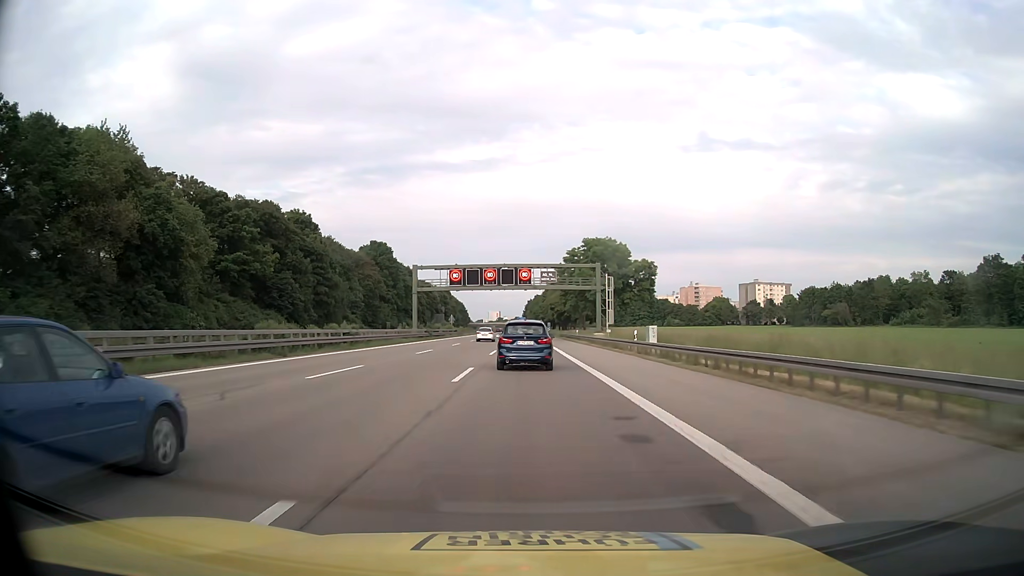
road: motorway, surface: asphalt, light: Day
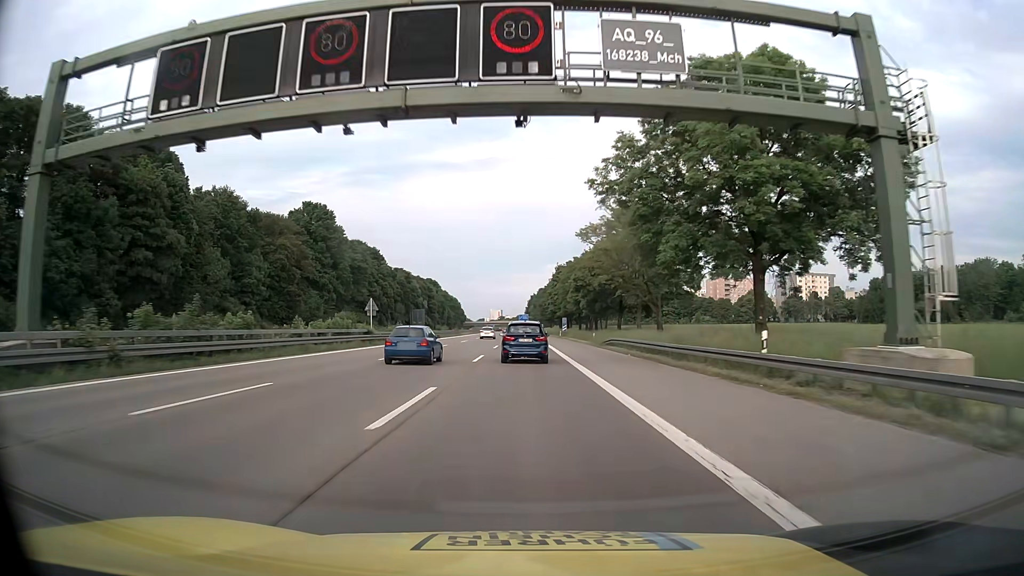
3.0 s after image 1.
(-0.2, +62.5) m; 0°
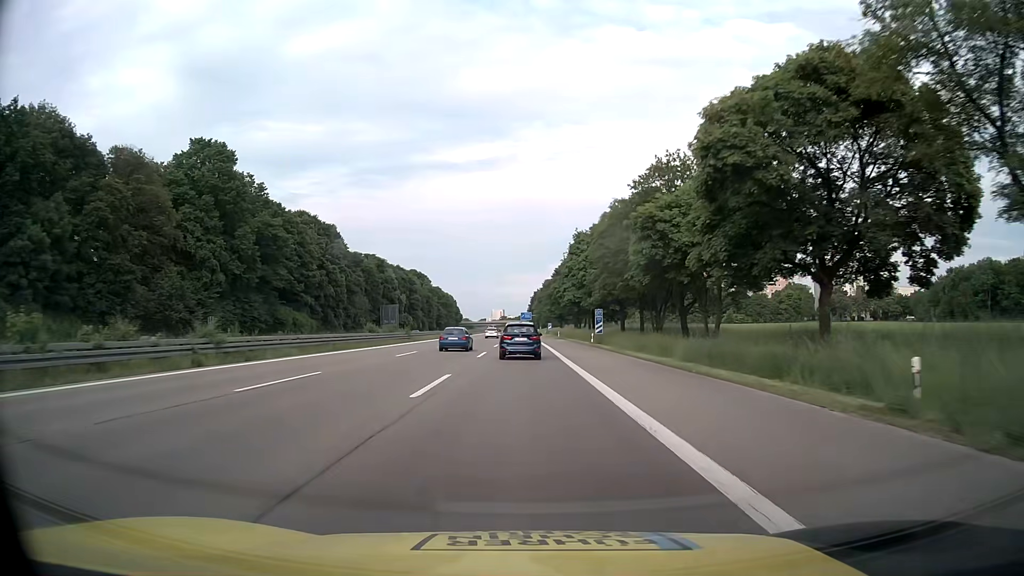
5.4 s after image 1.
(0.0, +50.0) m; 0°
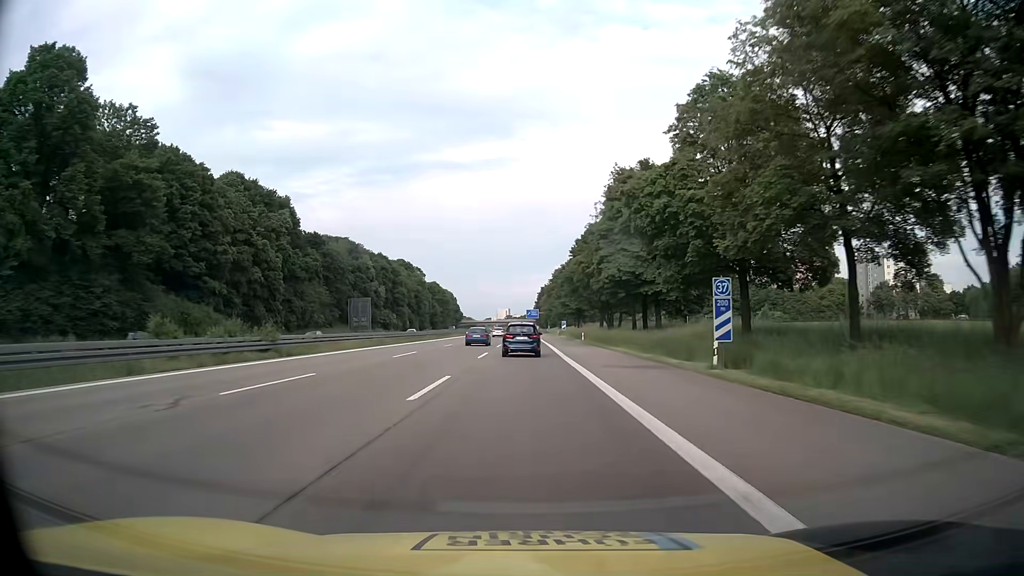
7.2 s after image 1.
(-0.1, +37.5) m; 0°
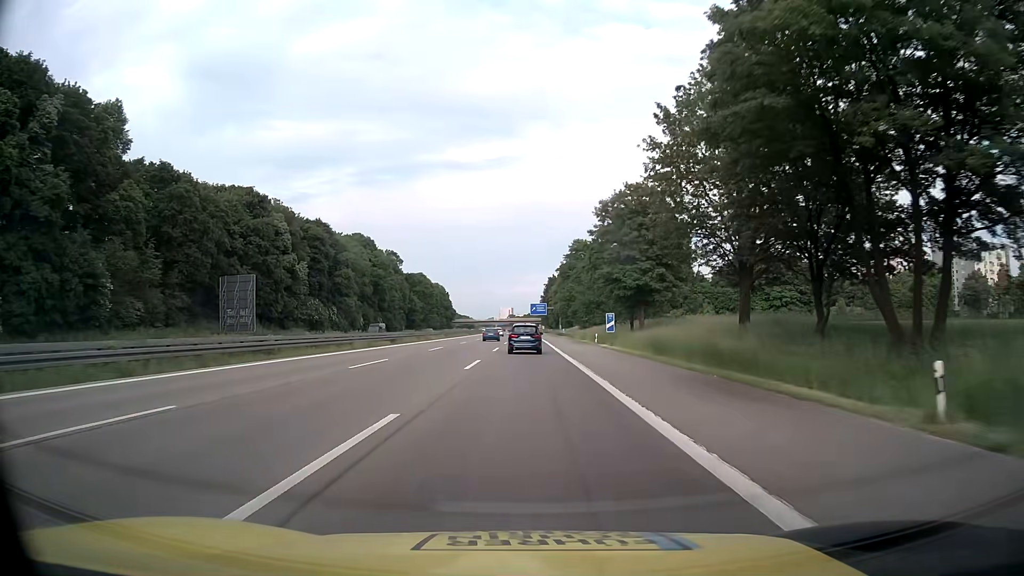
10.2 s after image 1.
(-0.1, +62.6) m; 0°
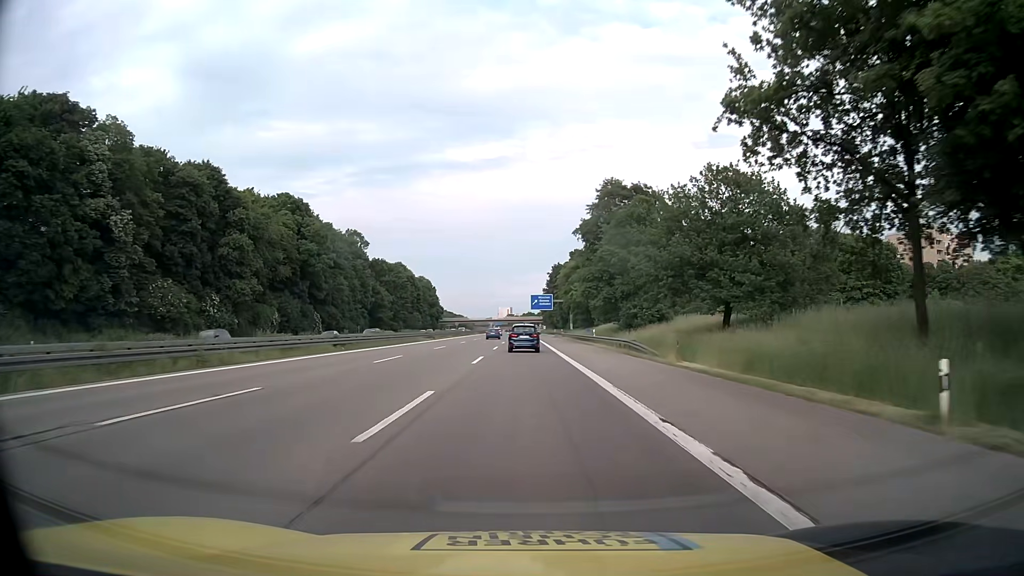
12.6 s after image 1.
(0.0, +50.7) m; 0°
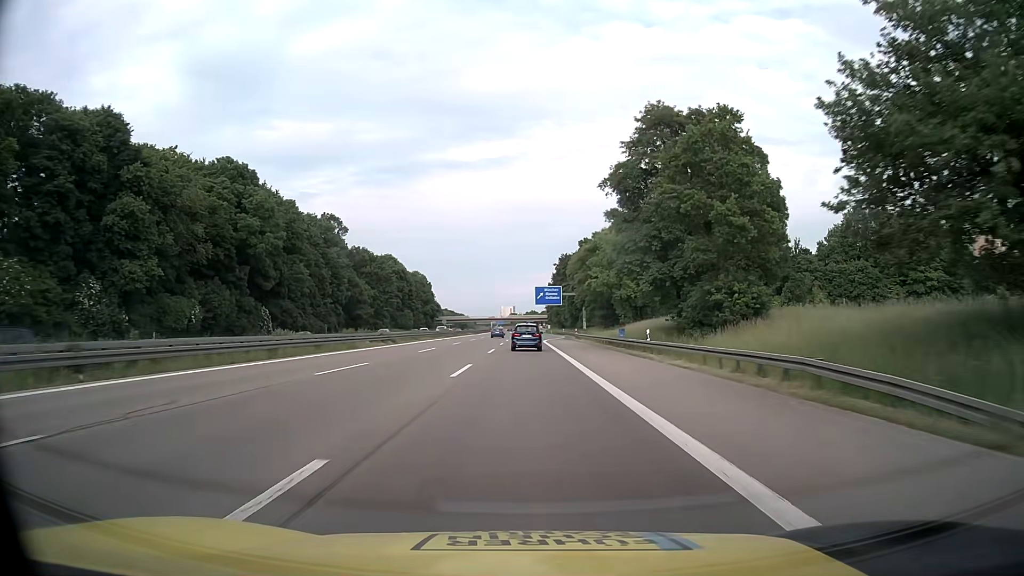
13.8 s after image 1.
(0.0, +25.6) m; 0°
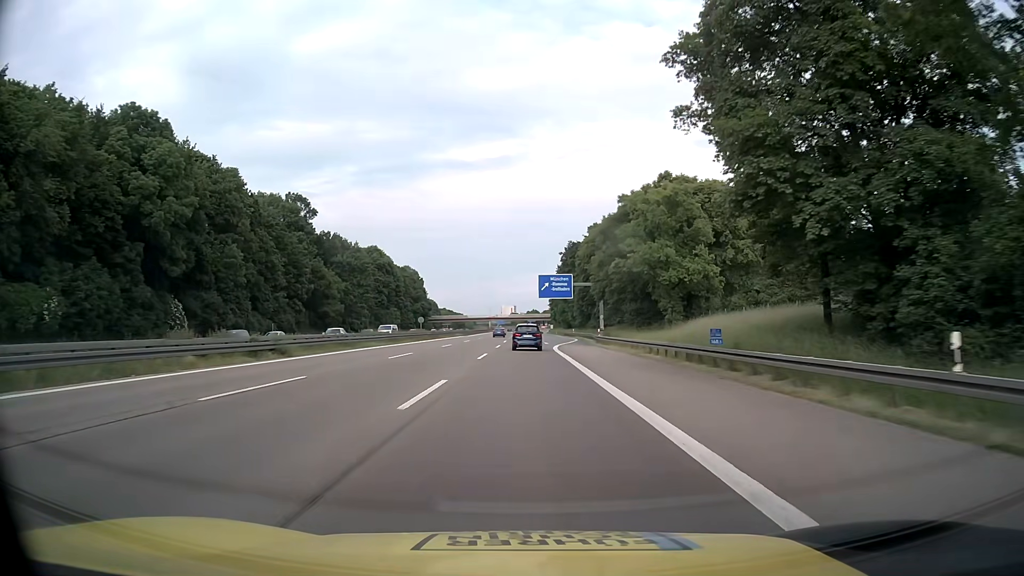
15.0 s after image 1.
(-0.1, +25.6) m; 0°
(0, +10) (0, +20) (0, +30) (0, +40) (0, +50) (0, +60) (0, +70) (0, +80) (0, +90) (-1, +100) m
